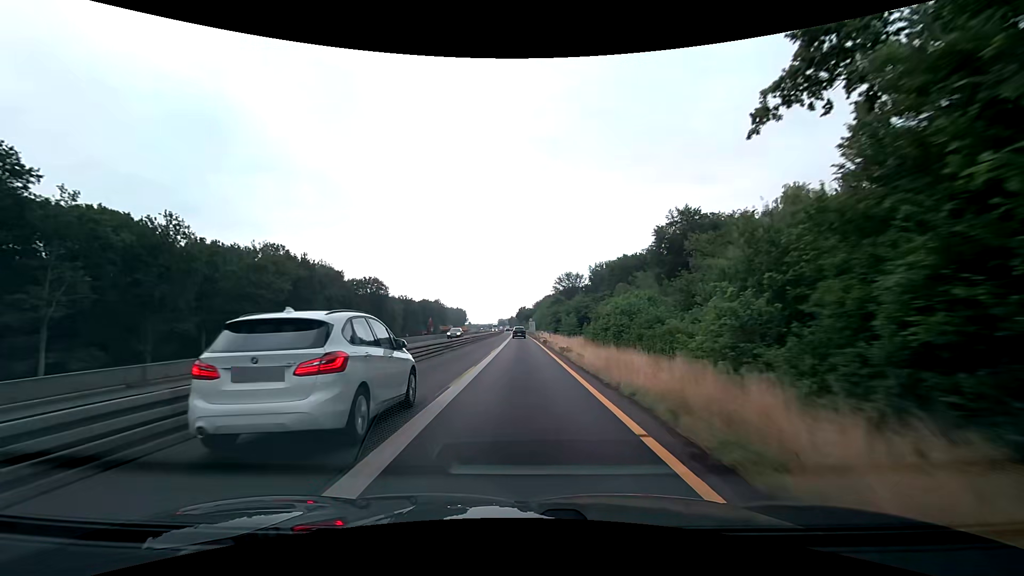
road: motorway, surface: asphalt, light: Day
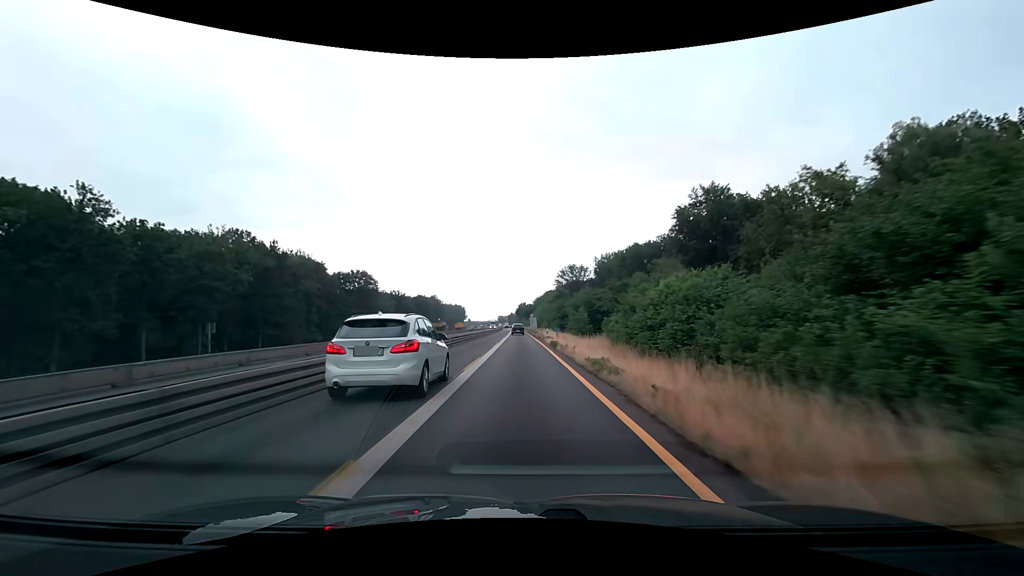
(0.0, +12.5) m; 0°
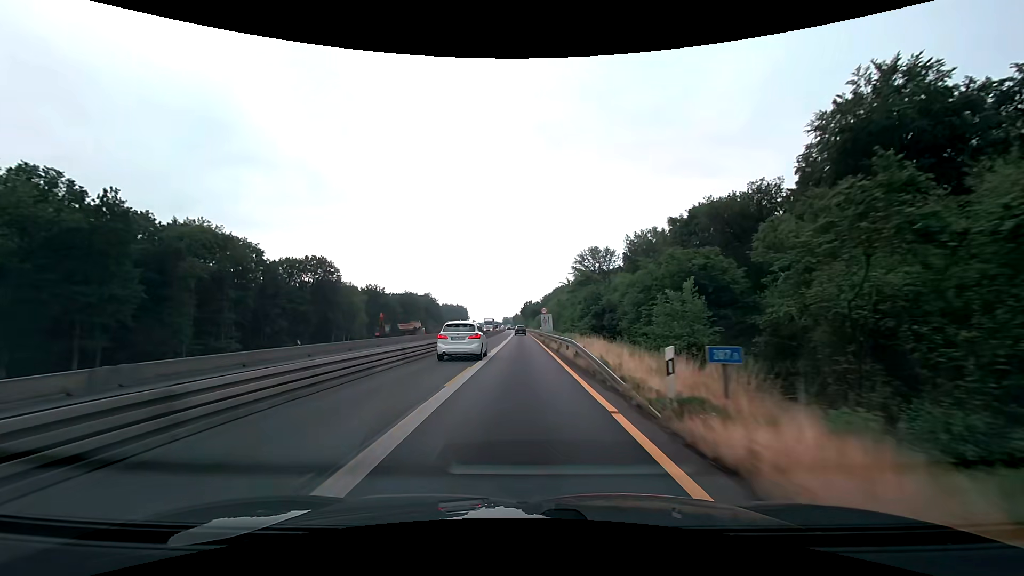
(-0.1, +37.6) m; -1°
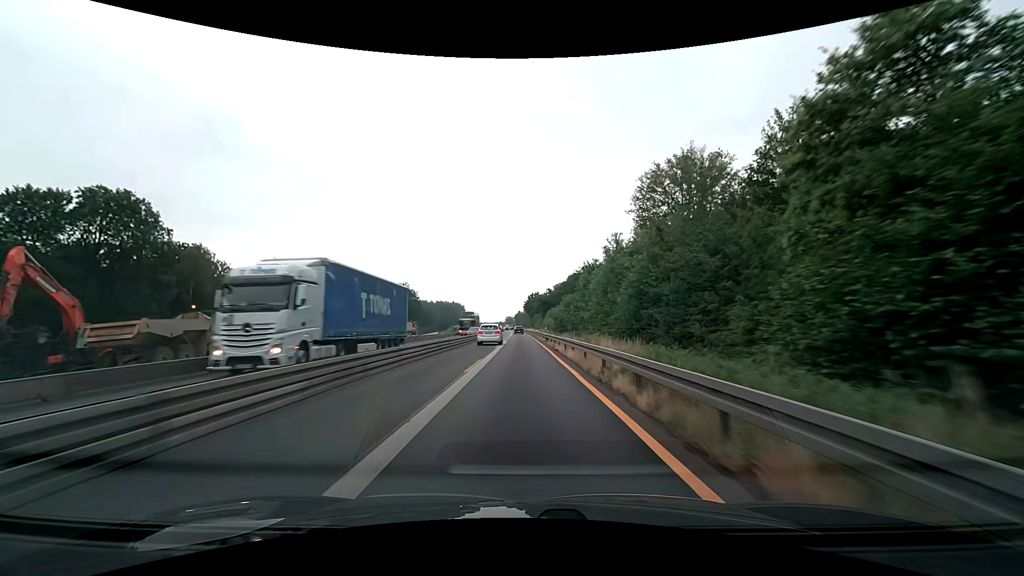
(-0.3, +62.6) m; 0°
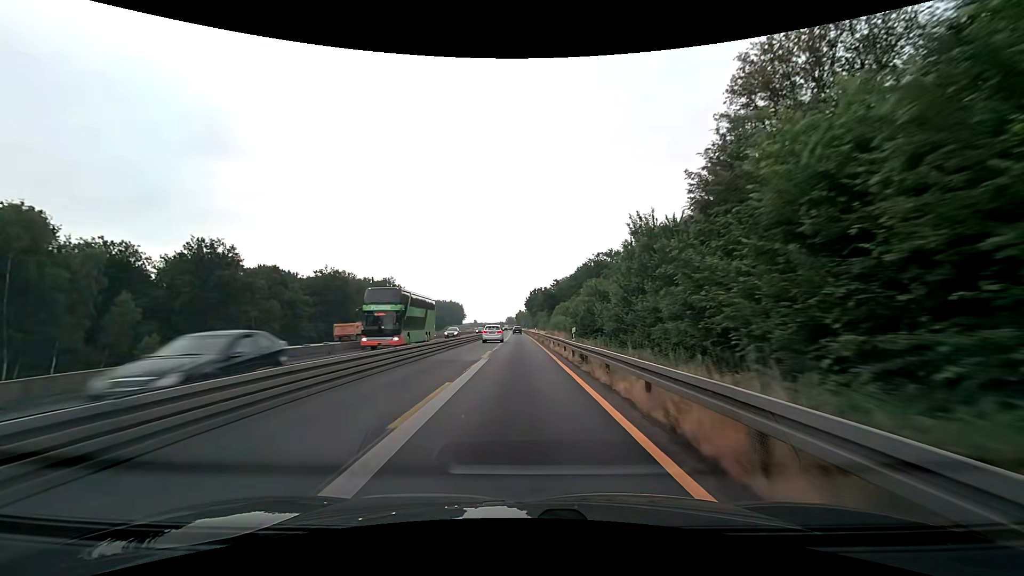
(0.0, +25.1) m; 0°
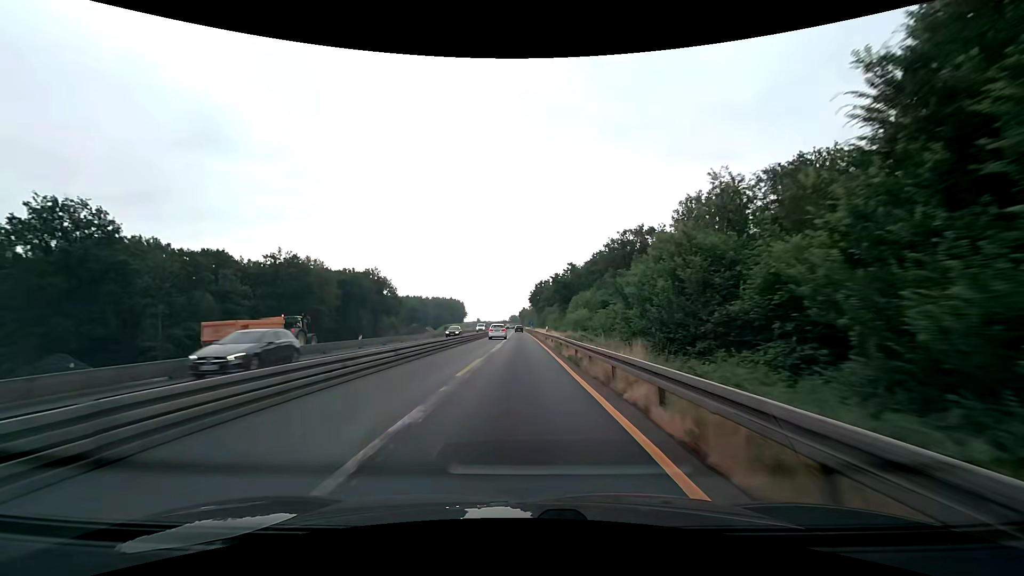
(0.0, +25.1) m; 0°
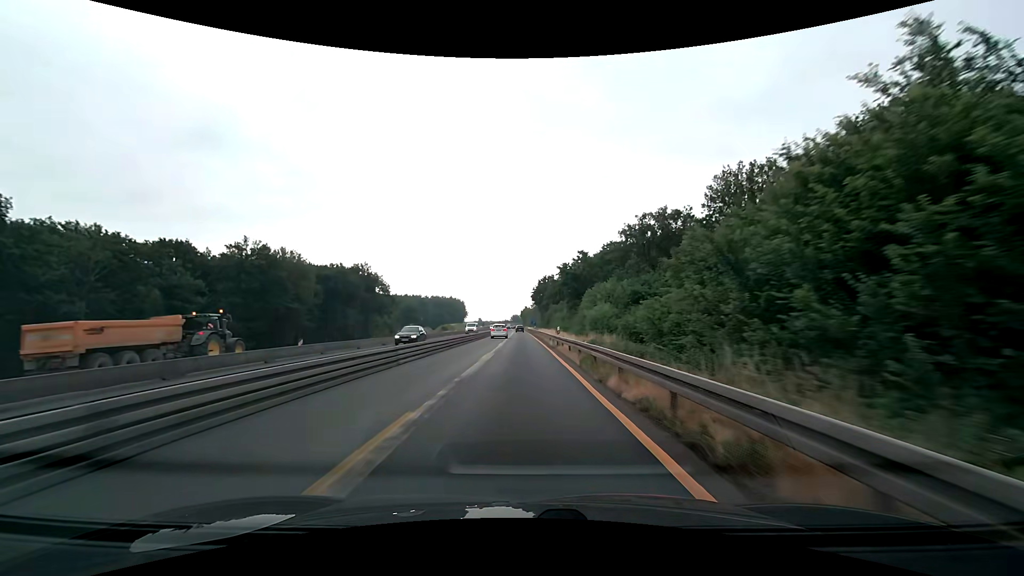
(0.0, +12.5) m; 0°
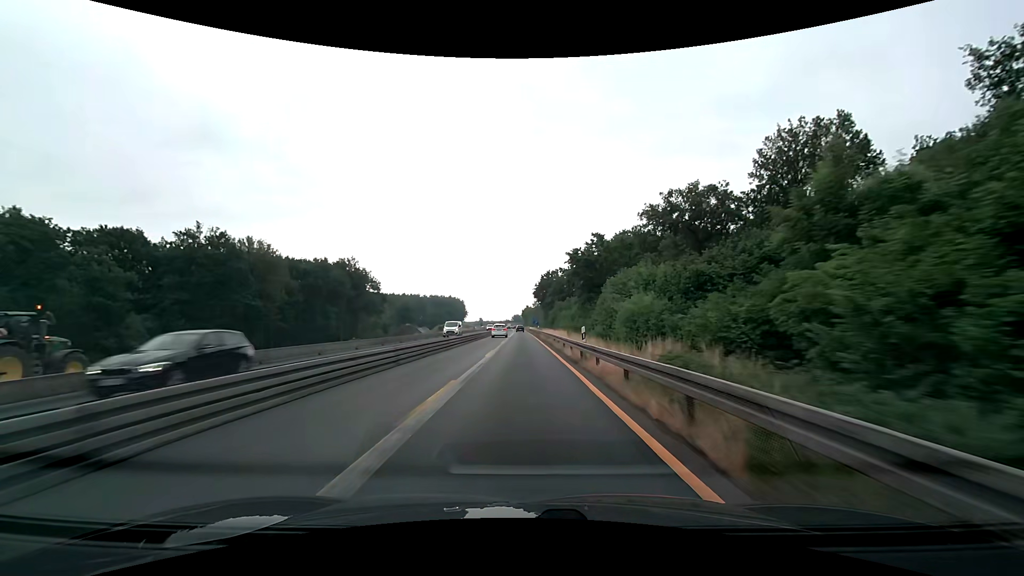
(0.0, +12.5) m; 0°
(0, +10) (0, +20) (0, +30) (0, +40) (0, +50) (0, +60) (0, +70) (0, +80) (-1, +90) (-1, +100) m
